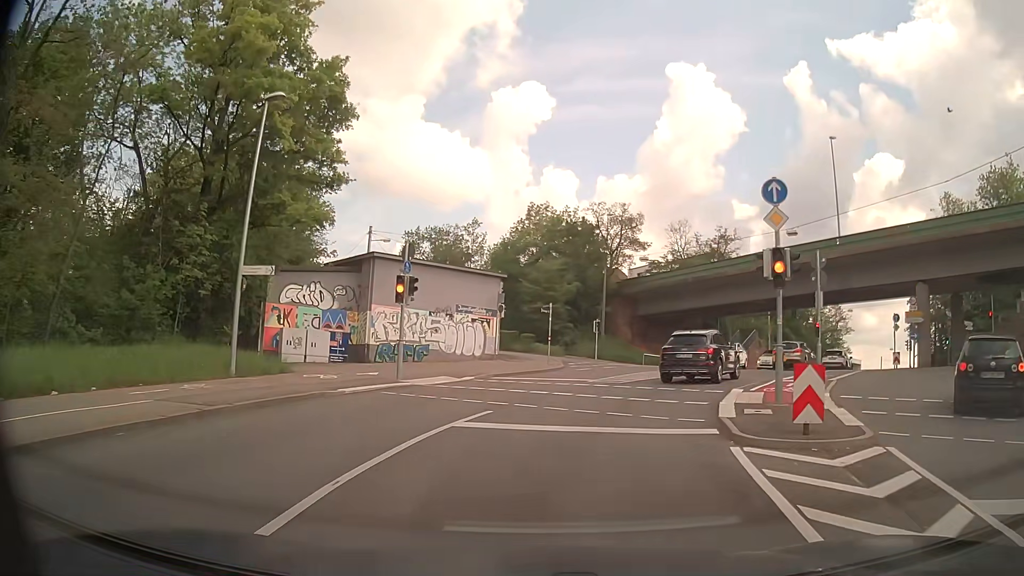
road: secondary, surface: asphalt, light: Day
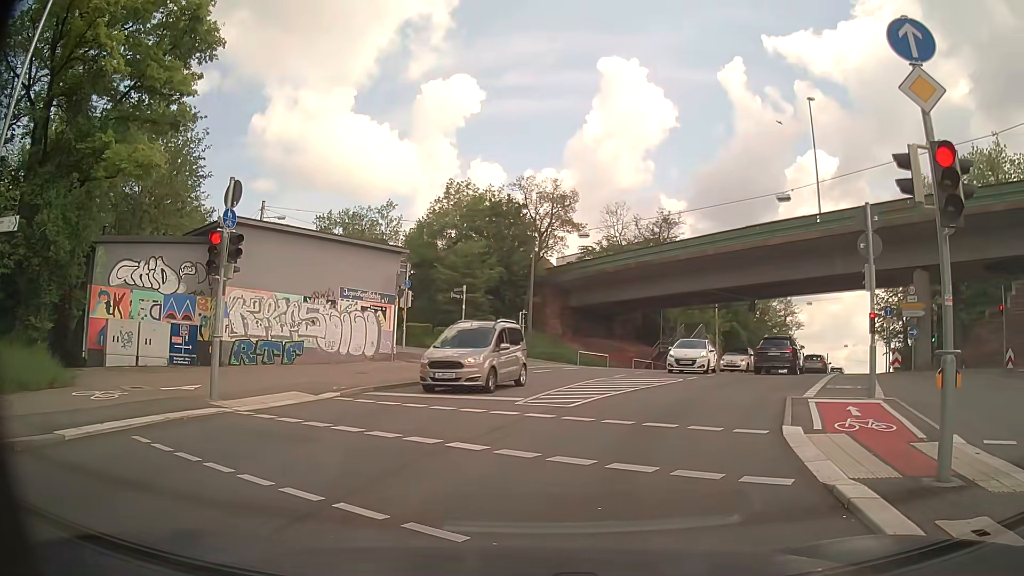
(+0.4, +7.3) m; +6°
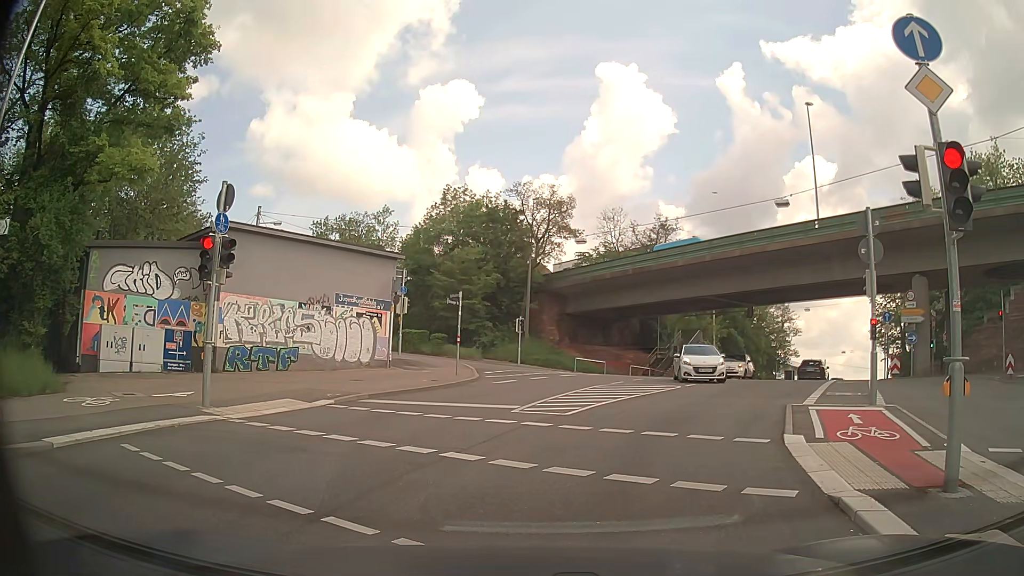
(0.0, +0.3) m; 0°
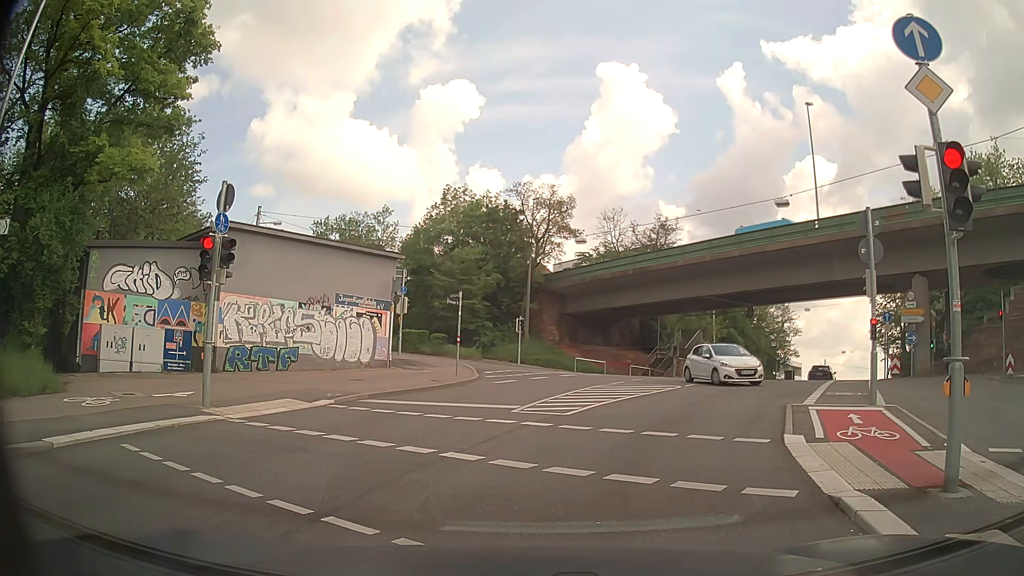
(0.0, 0.0) m; 0°
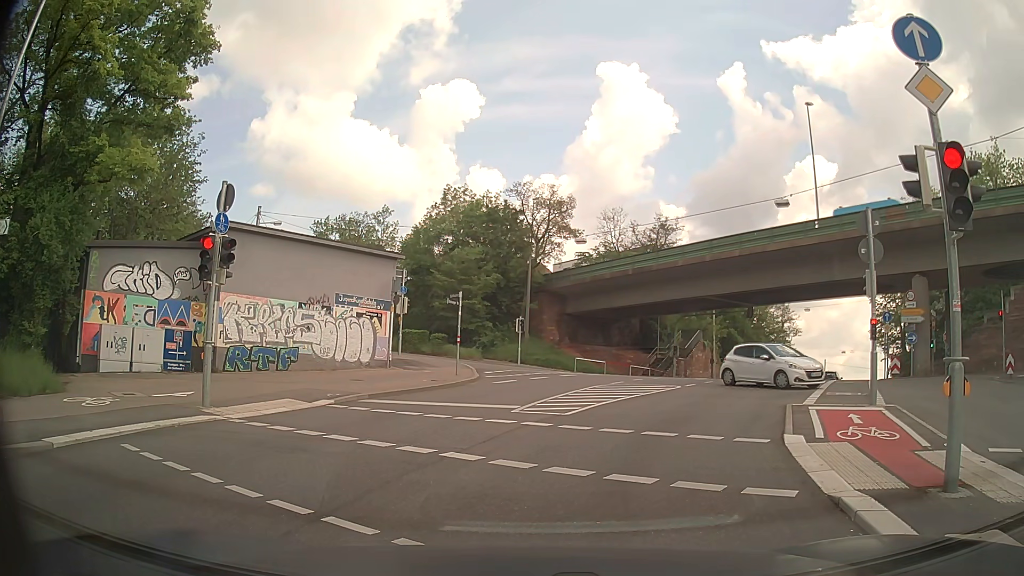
(0.0, 0.0) m; 0°
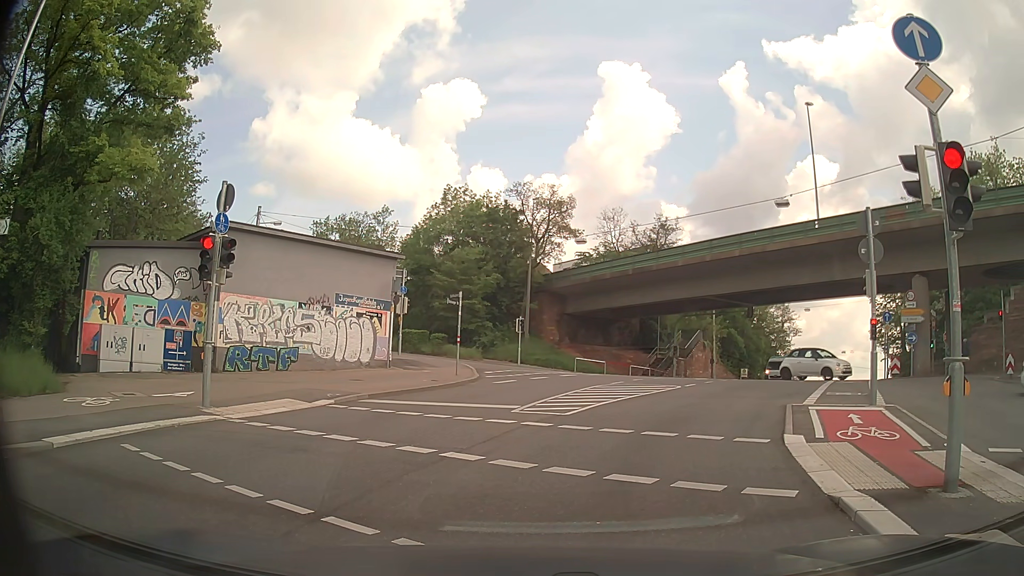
(0.0, 0.0) m; 0°
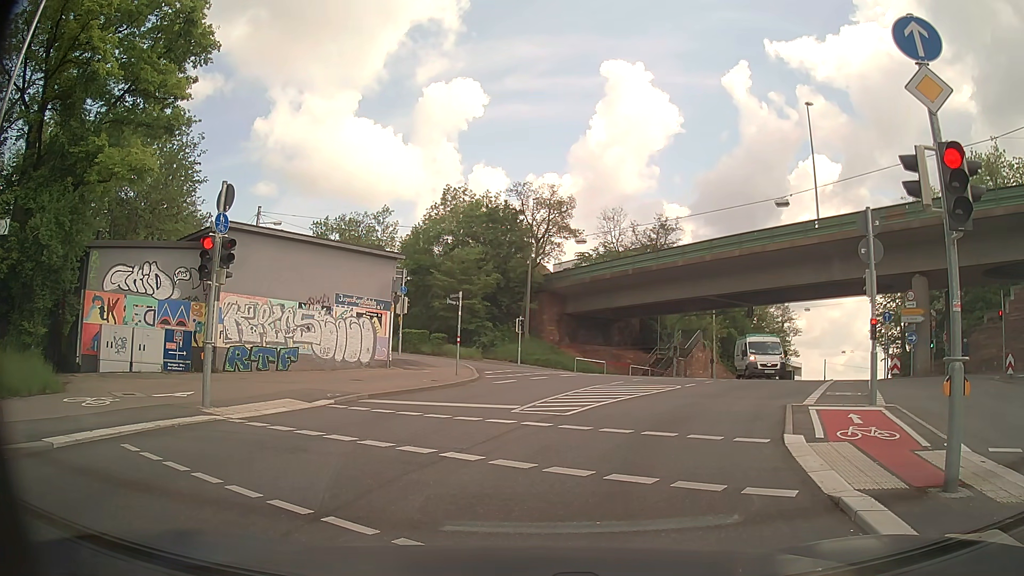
(0.0, 0.0) m; 0°
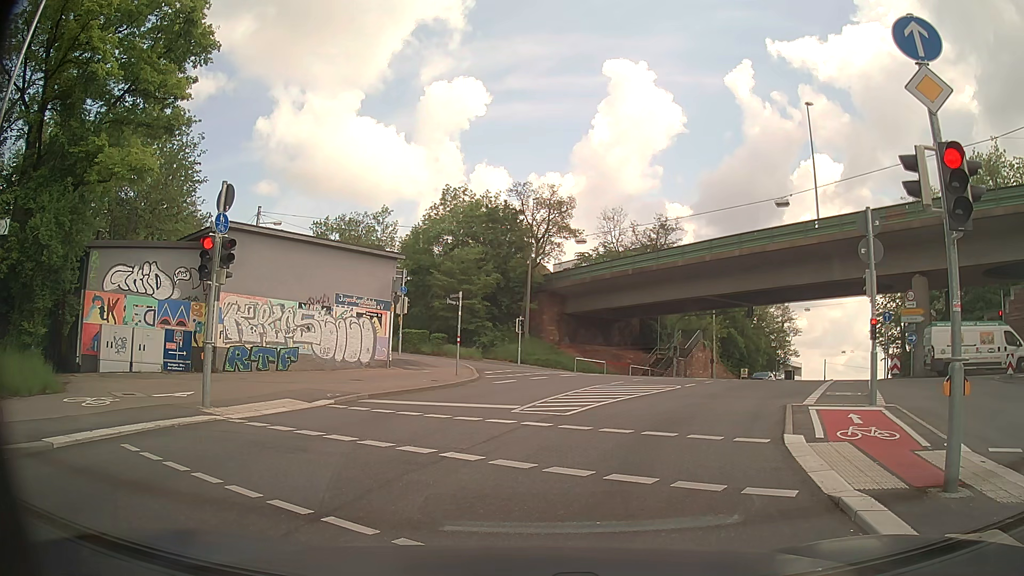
(0.0, 0.0) m; 0°
(+1, +10) (+5, +19) (+10, +28) (+15, +37) (+20, +45) (+25, +54) (+31, +62) (+37, +70) (+42, +78) (+48, +86) m
